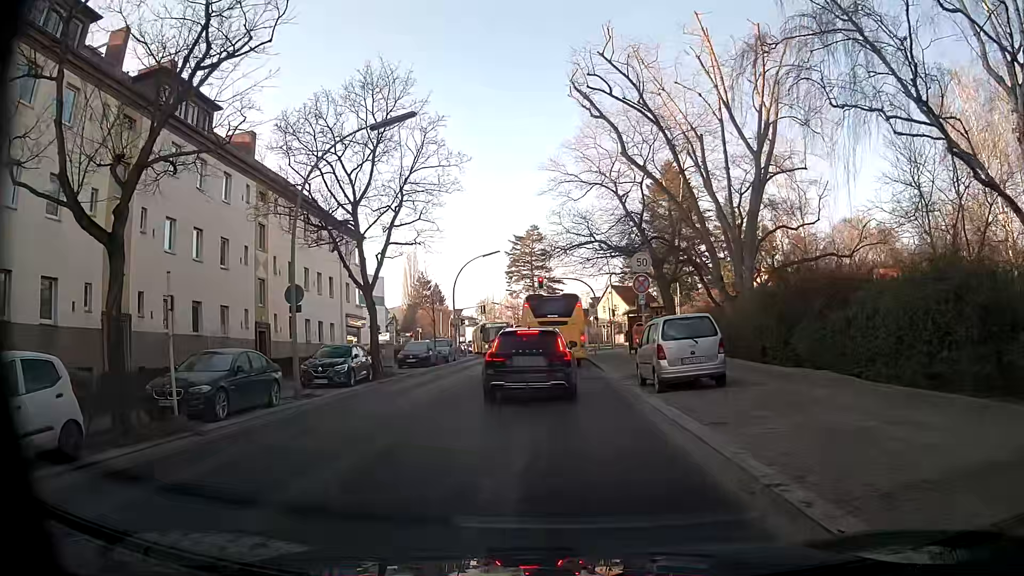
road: tertiary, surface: asphalt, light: Day
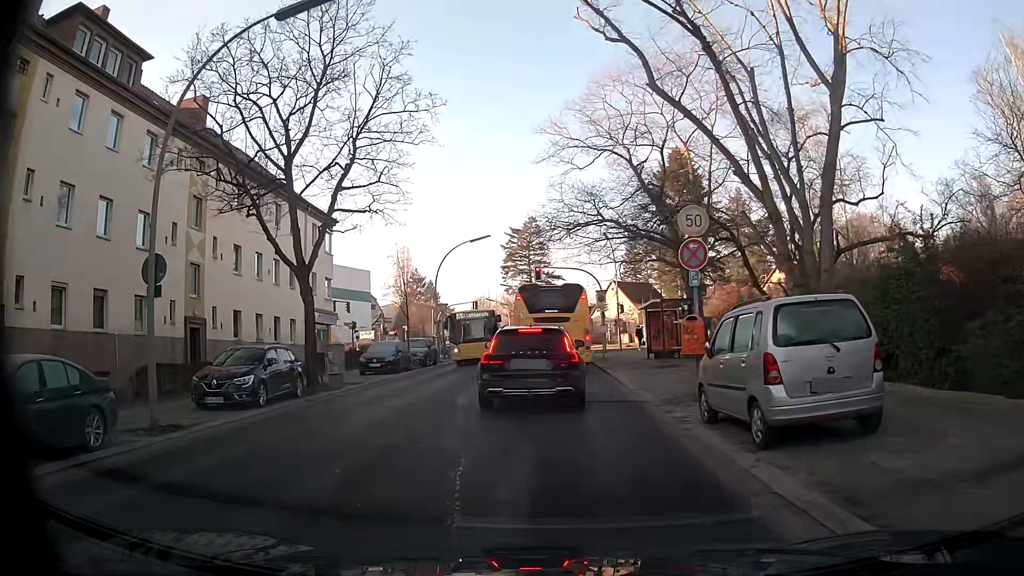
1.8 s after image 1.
(+0.1, +7.5) m; -2°
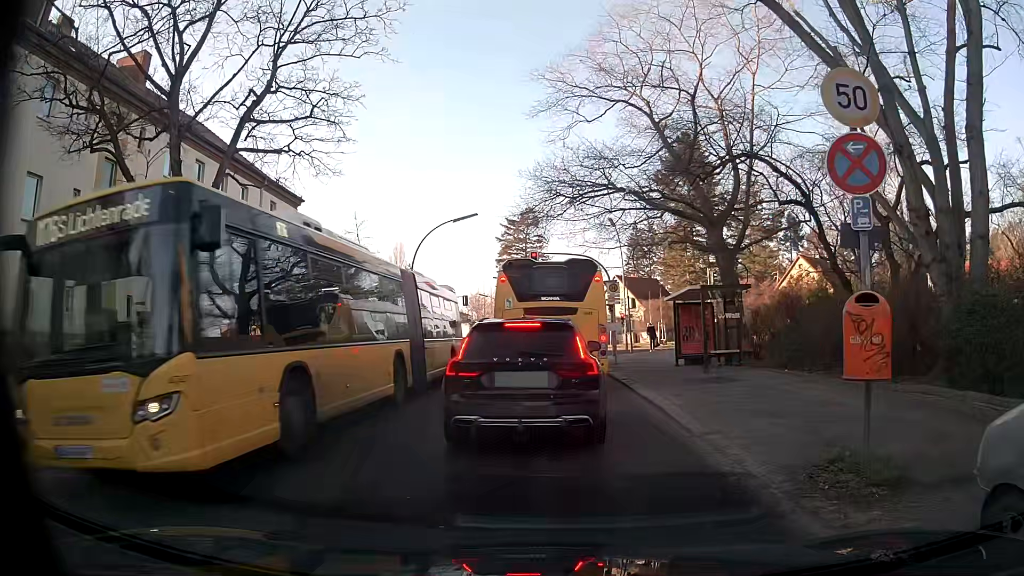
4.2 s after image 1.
(+0.2, +7.0) m; +3°
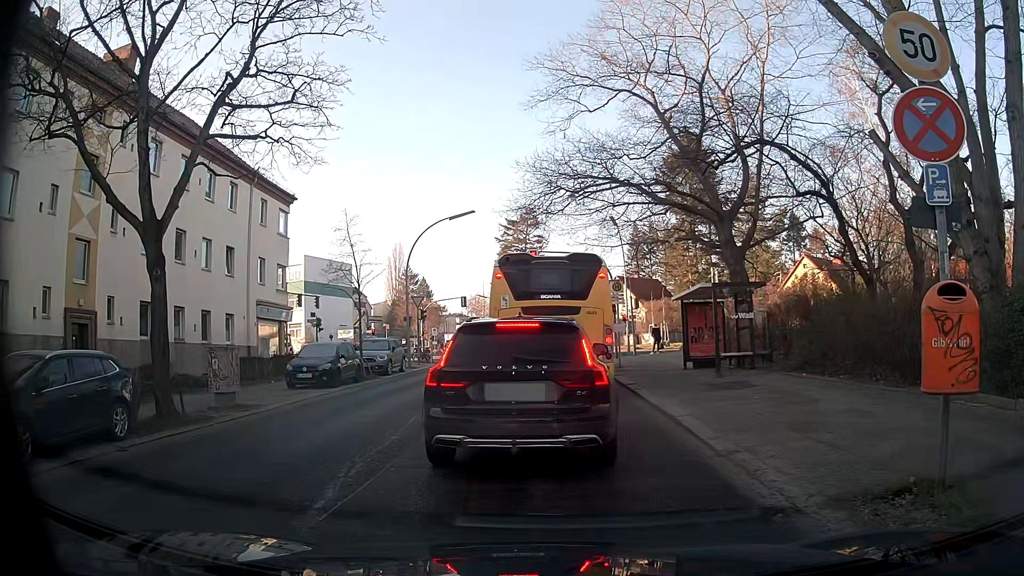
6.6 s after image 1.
(0.0, +1.3) m; -1°
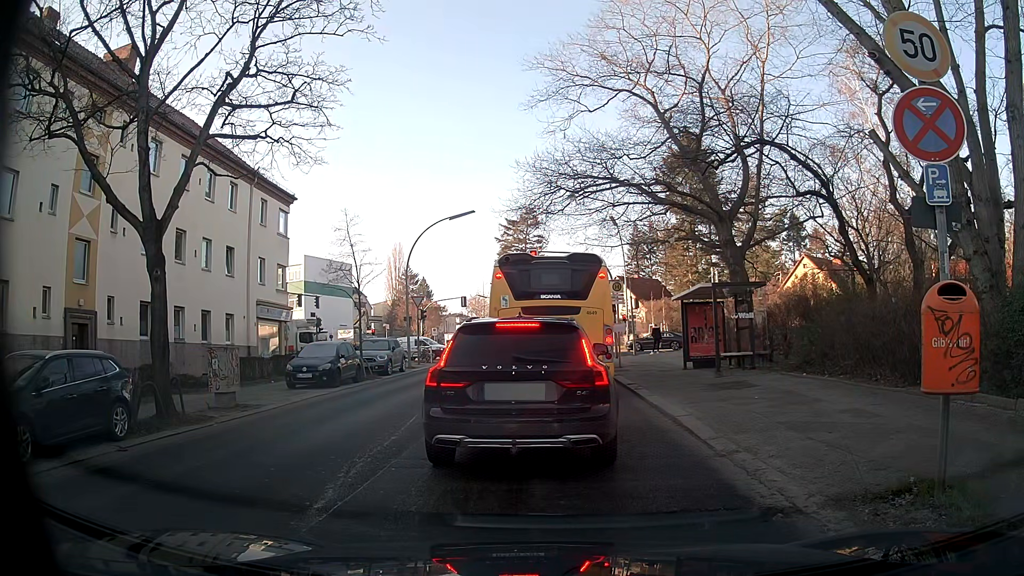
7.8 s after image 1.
(0.0, 0.0) m; 0°
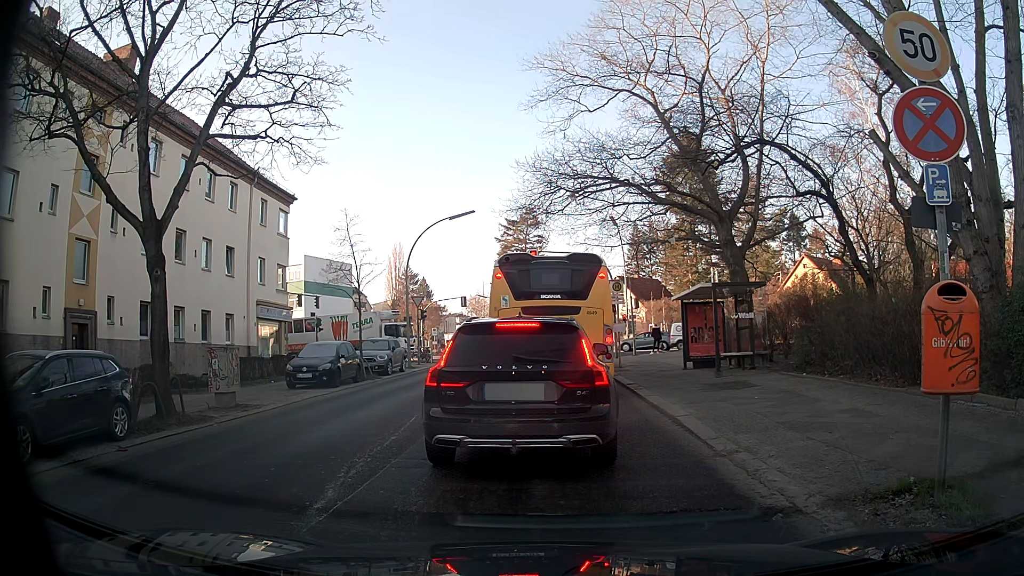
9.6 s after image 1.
(0.0, 0.0) m; 0°
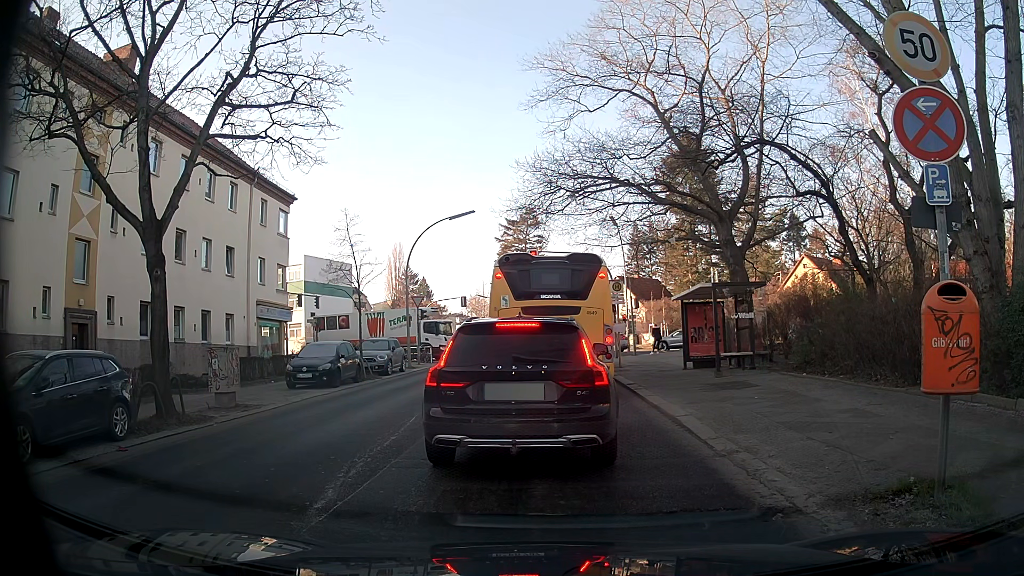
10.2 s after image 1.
(0.0, 0.0) m; 0°
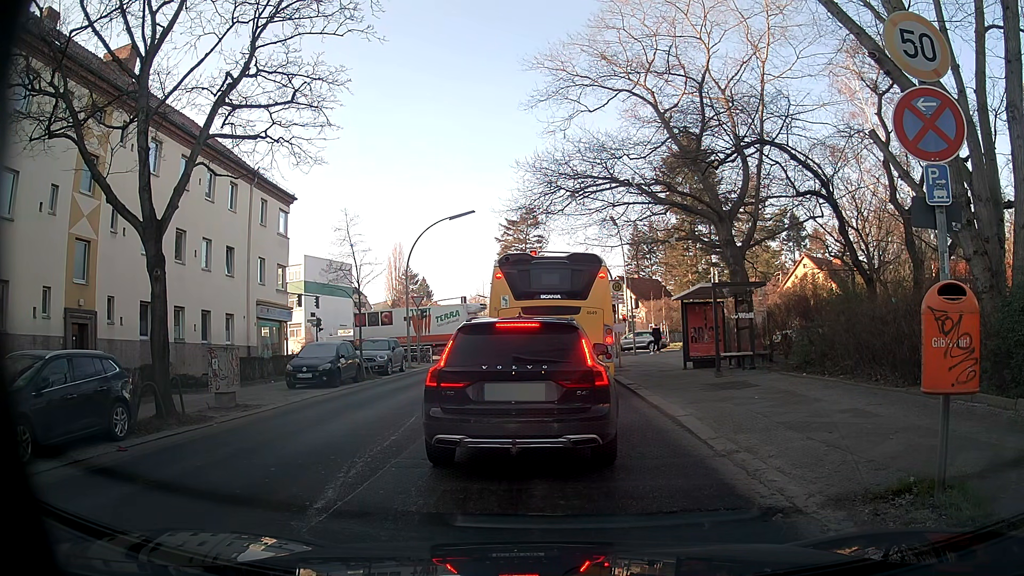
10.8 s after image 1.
(0.0, 0.0) m; 0°
